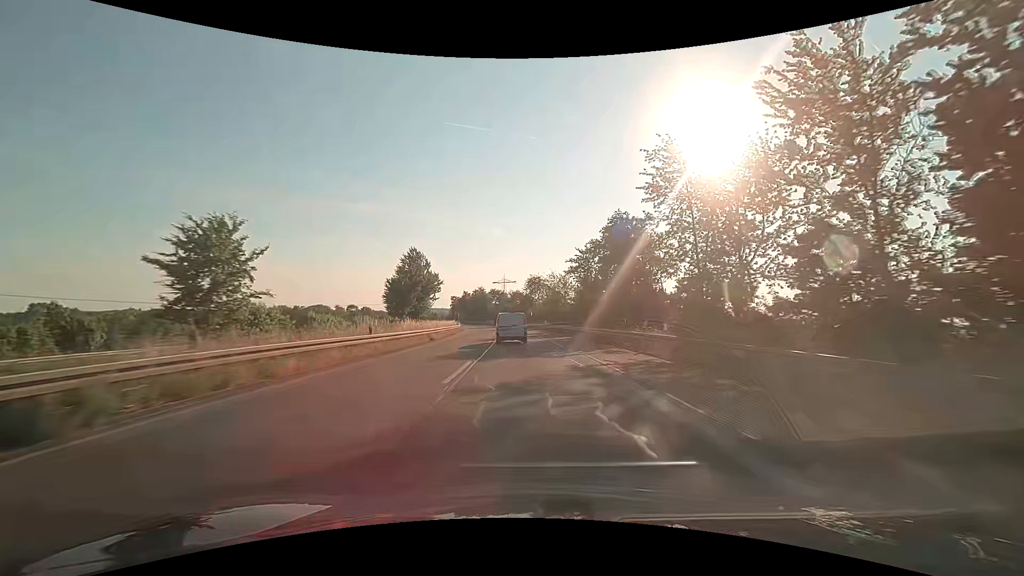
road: trunk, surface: asphalt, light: Day
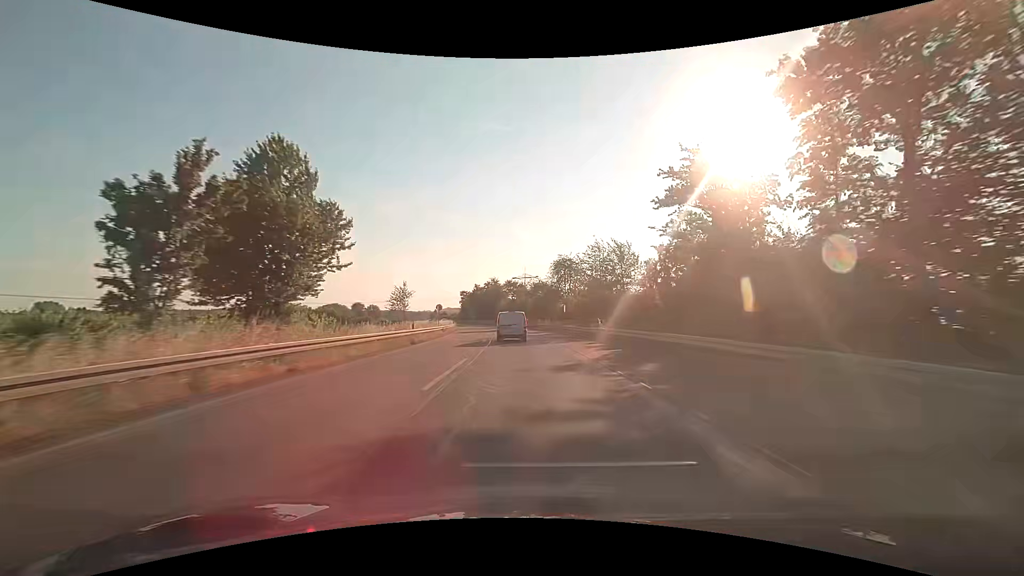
(-0.7, +37.2) m; -2°
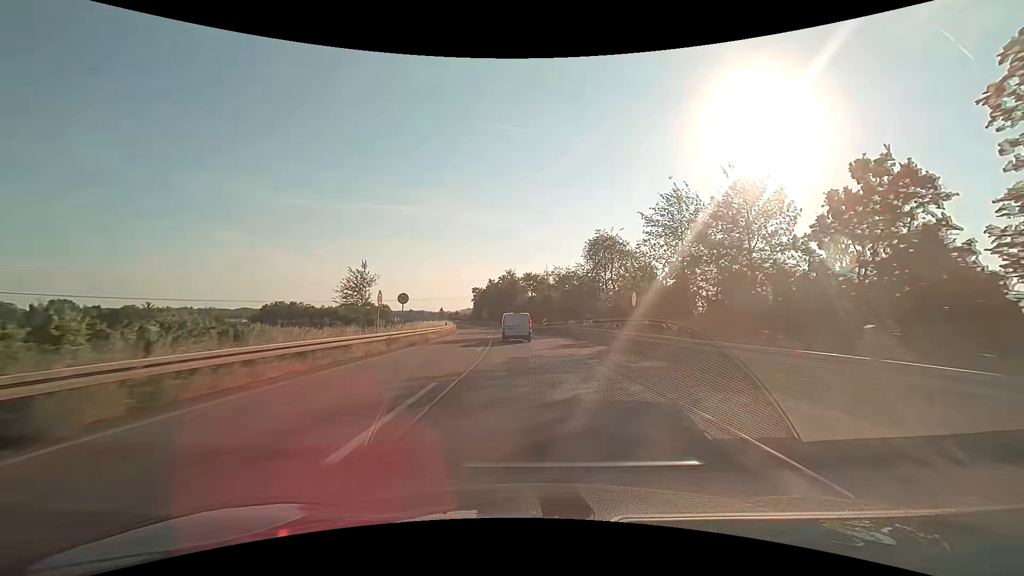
(-0.6, +25.0) m; -2°
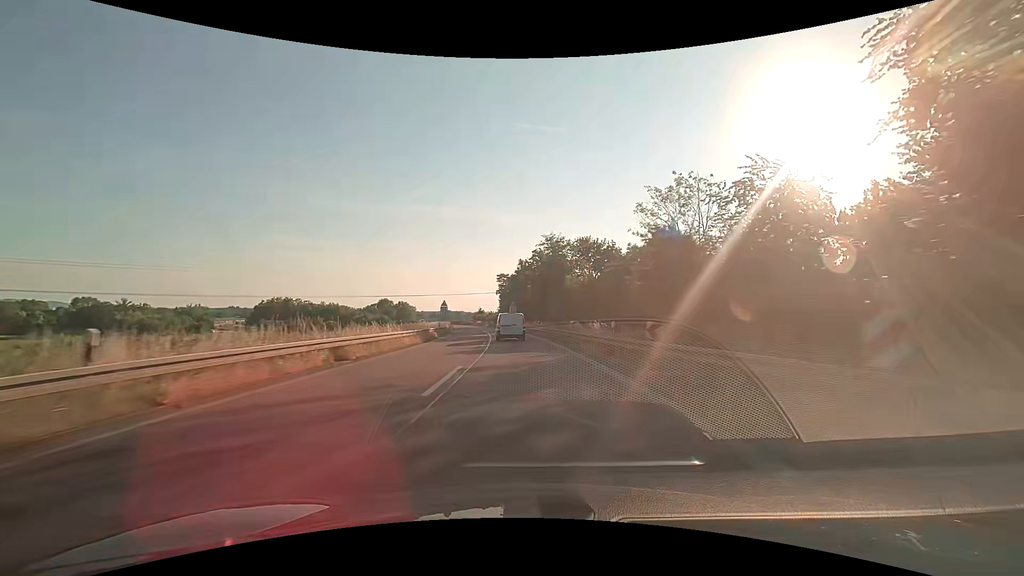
(-2.0, +49.9) m; -5°
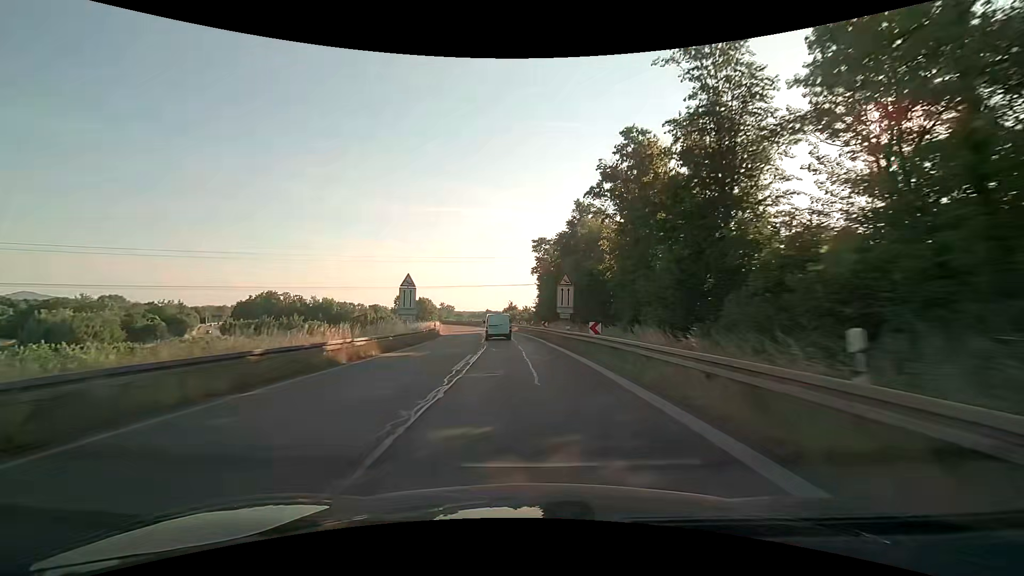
(-2.1, +49.1) m; -5°
(0, +10) (0, +20) (-1, +30) (-2, +40) (-3, +50) (-4, +60) (-6, +70) (-7, +80) (-10, +89) (-12, +99) m
